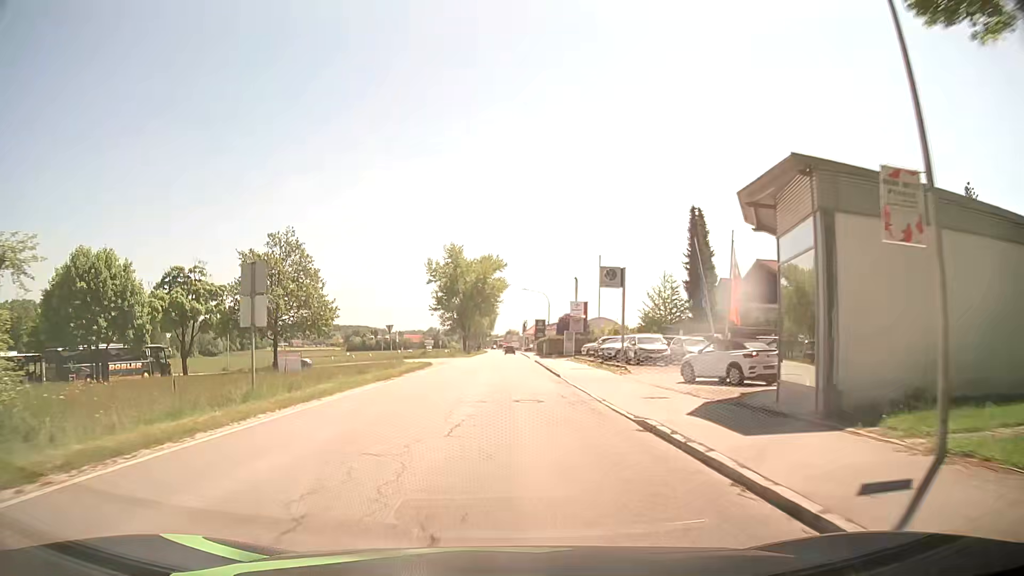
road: secondary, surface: asphalt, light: Day
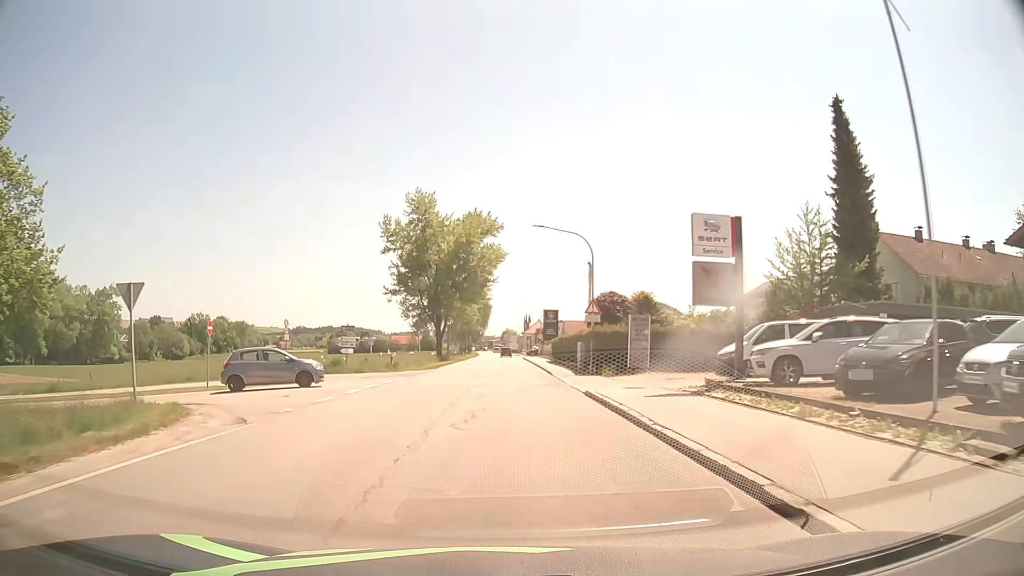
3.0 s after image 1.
(+0.1, +38.3) m; 0°
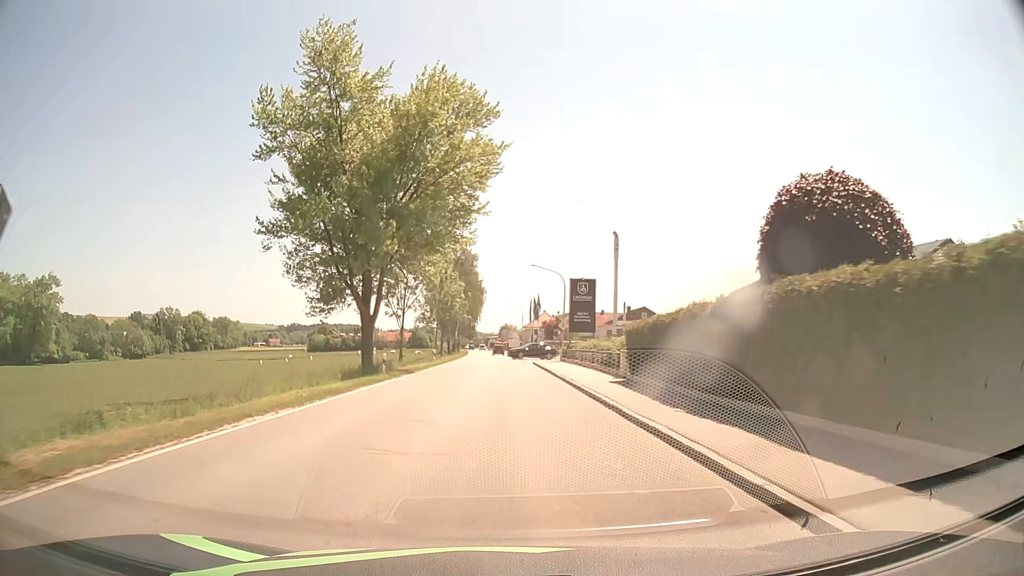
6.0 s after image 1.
(+0.1, +38.2) m; 0°
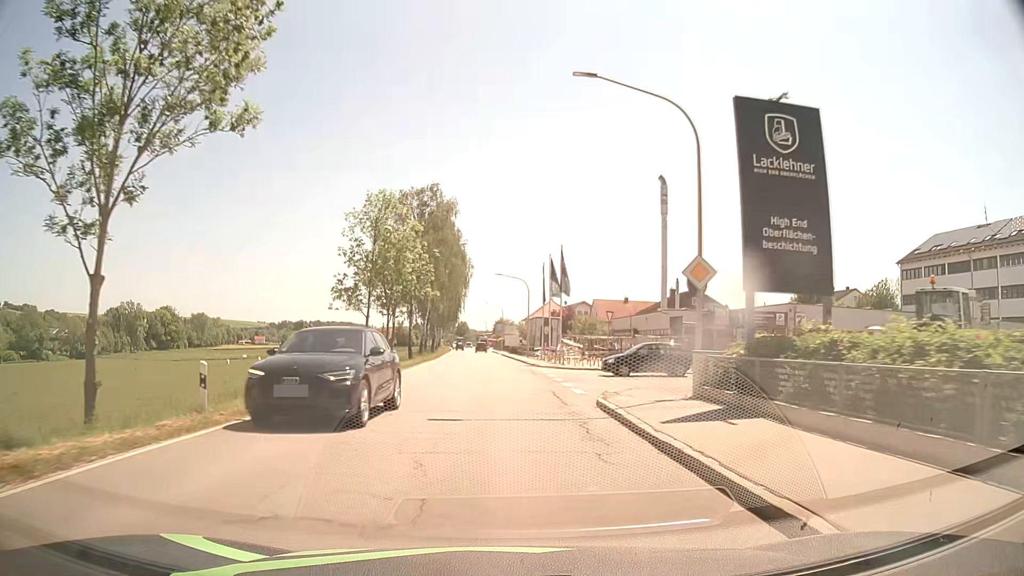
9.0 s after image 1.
(+0.2, +38.2) m; +1°
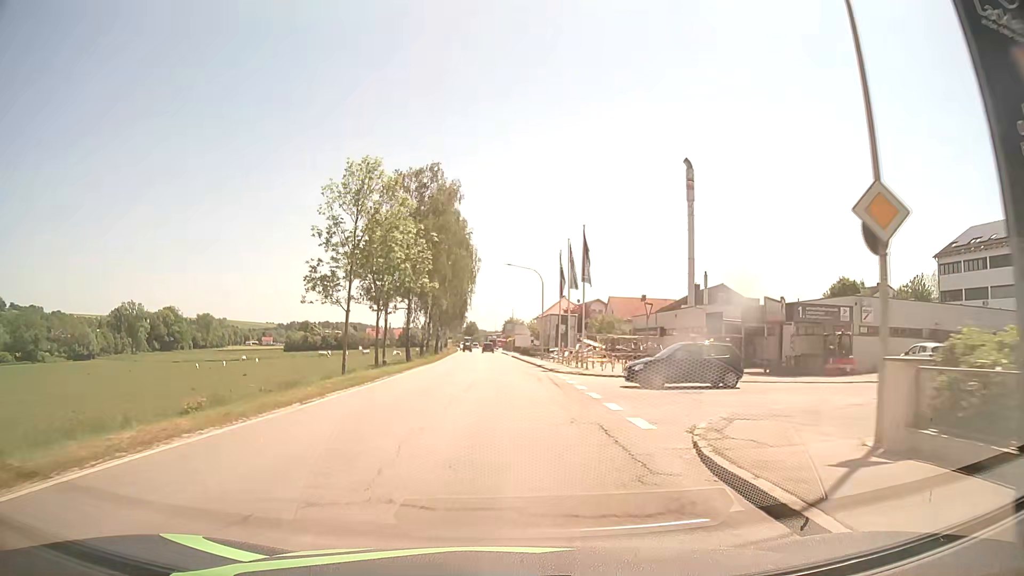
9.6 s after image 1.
(-0.1, +7.7) m; -1°
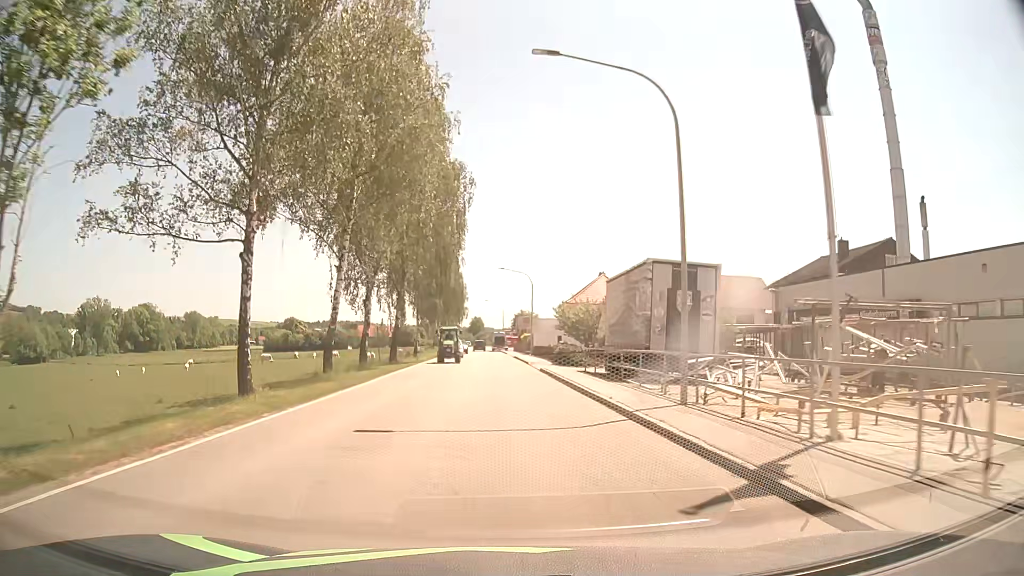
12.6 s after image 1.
(-0.4, +38.3) m; -1°
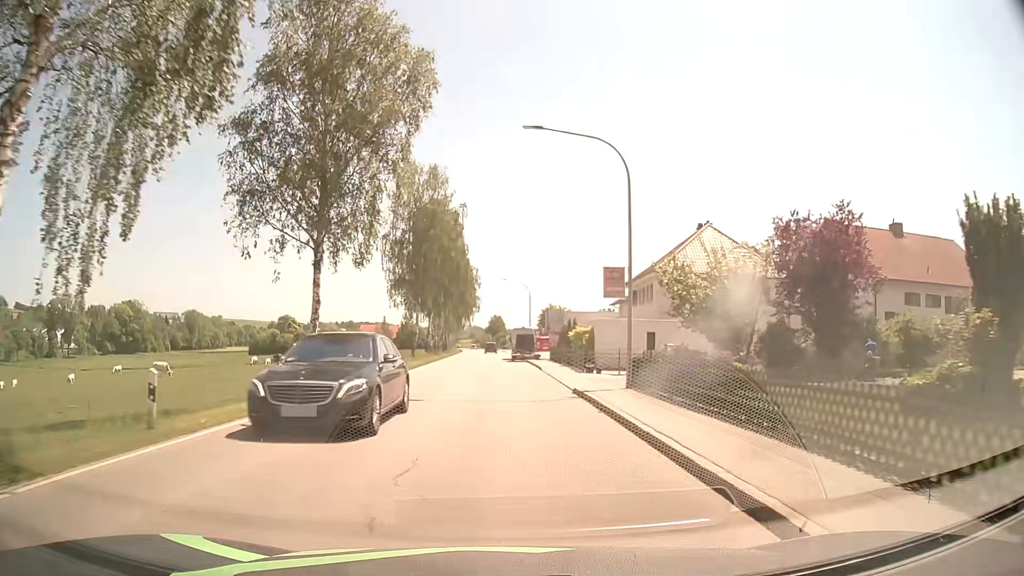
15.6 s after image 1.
(-0.4, +38.2) m; -2°
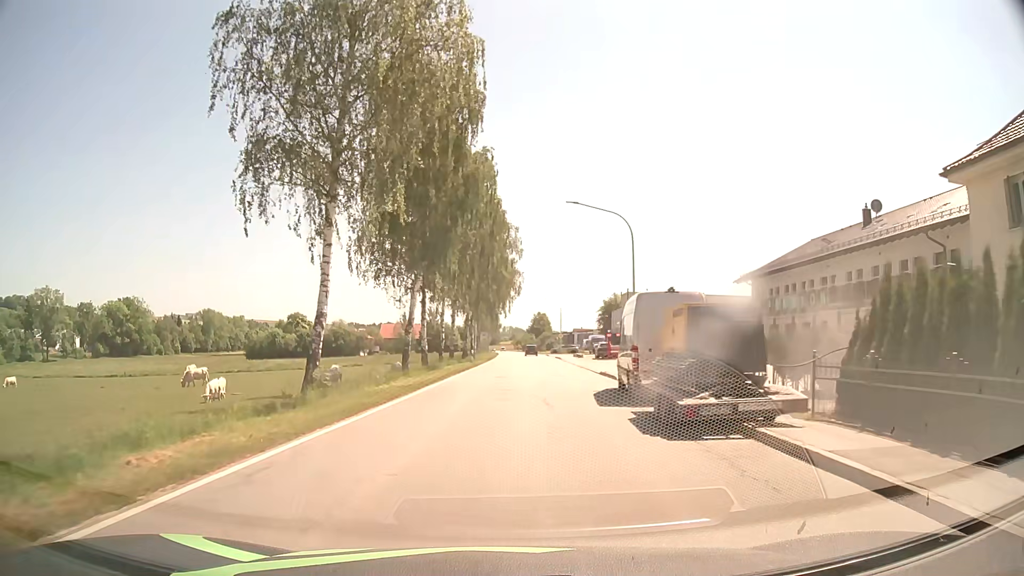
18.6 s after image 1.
(-1.4, +38.2) m; -4°
(0, +10) (0, +20) (+1, +30) (+2, +40) (+2, +50) (+3, +60) (+3, +70) (+4, +80) (+4, +90) (+4, +100) m
